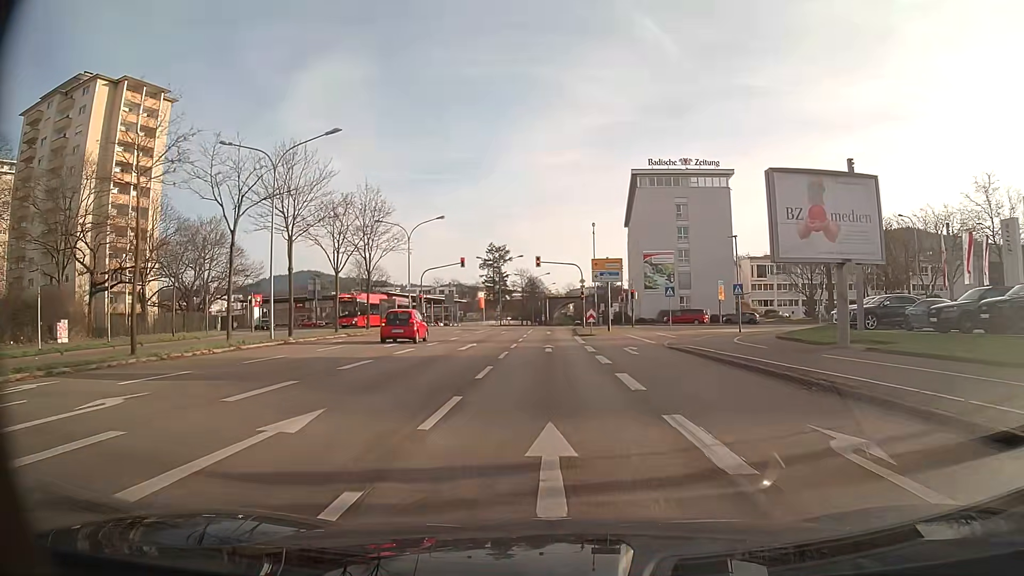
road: primary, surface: asphalt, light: Day
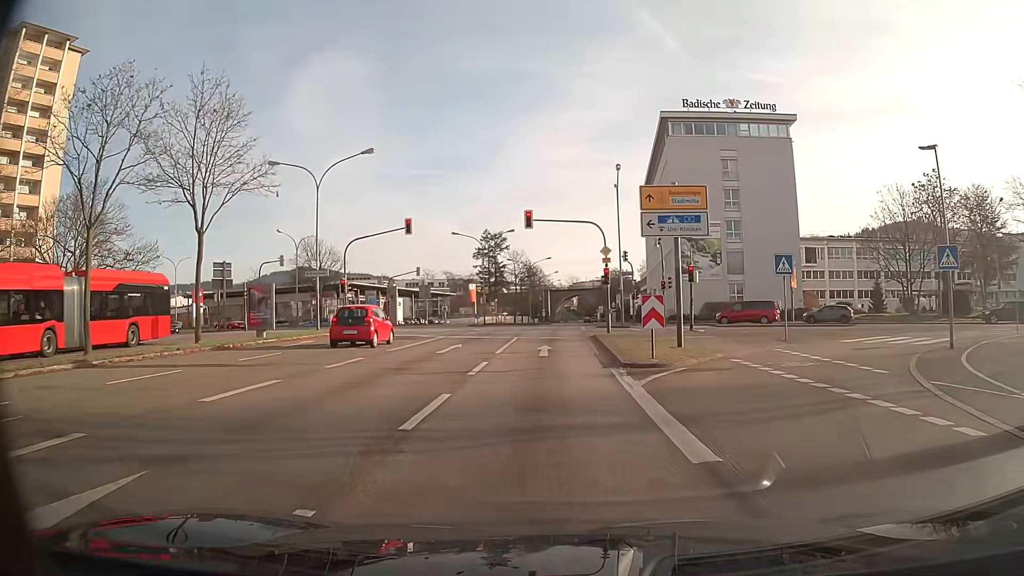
(-0.1, +24.0) m; -1°
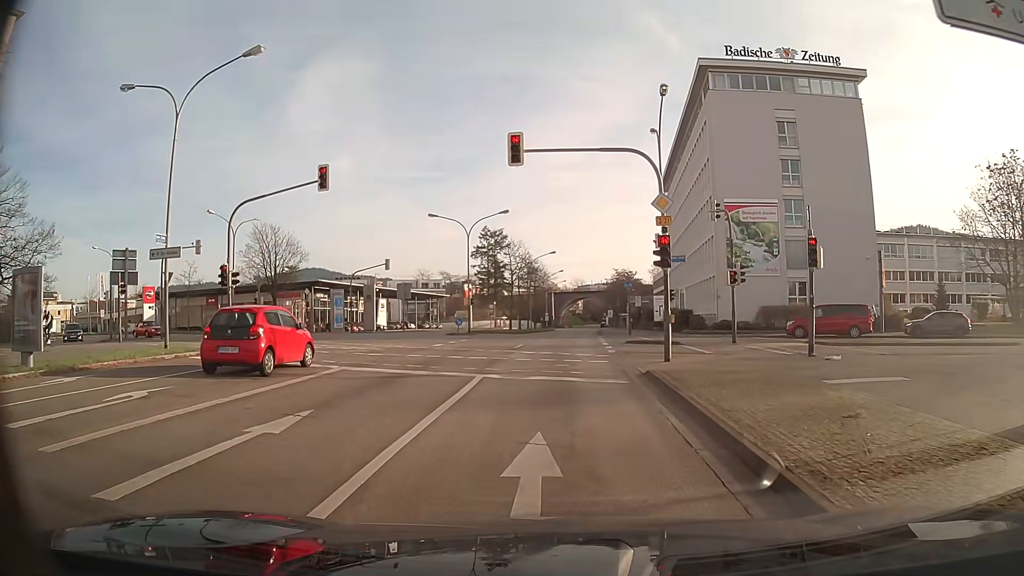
(0.0, +15.4) m; 0°
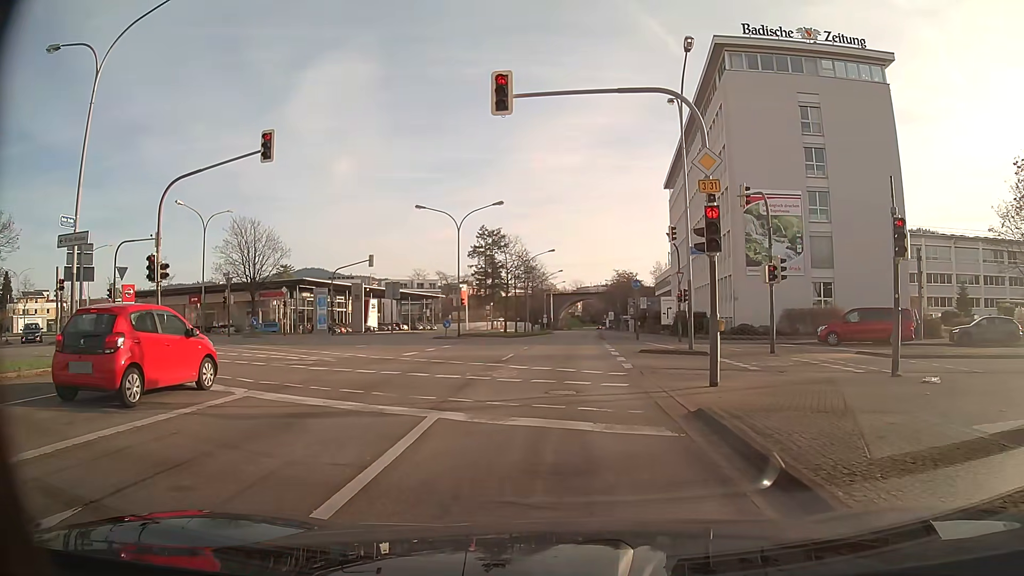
(0.0, +4.9) m; 0°
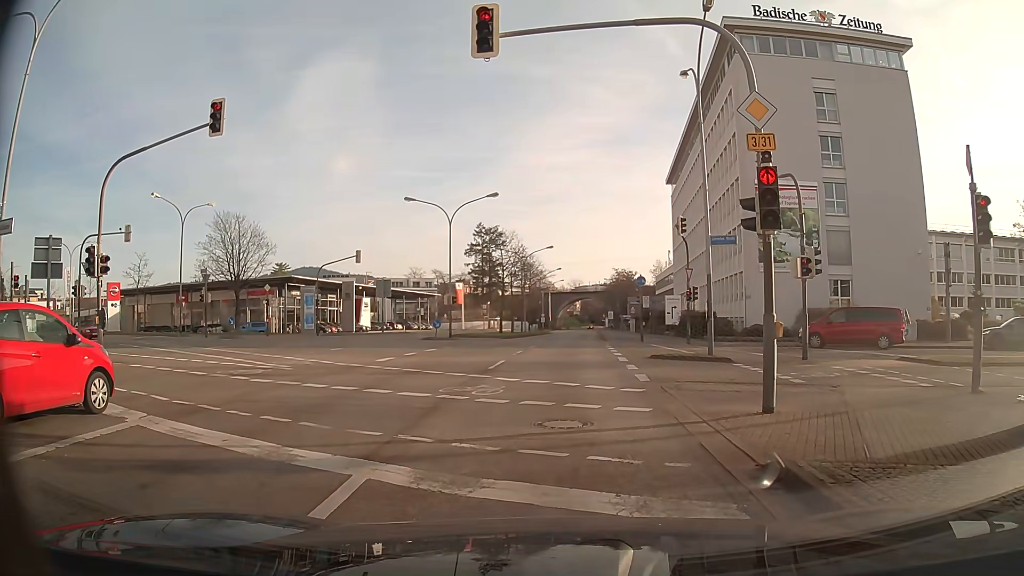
(0.0, +3.0) m; 0°
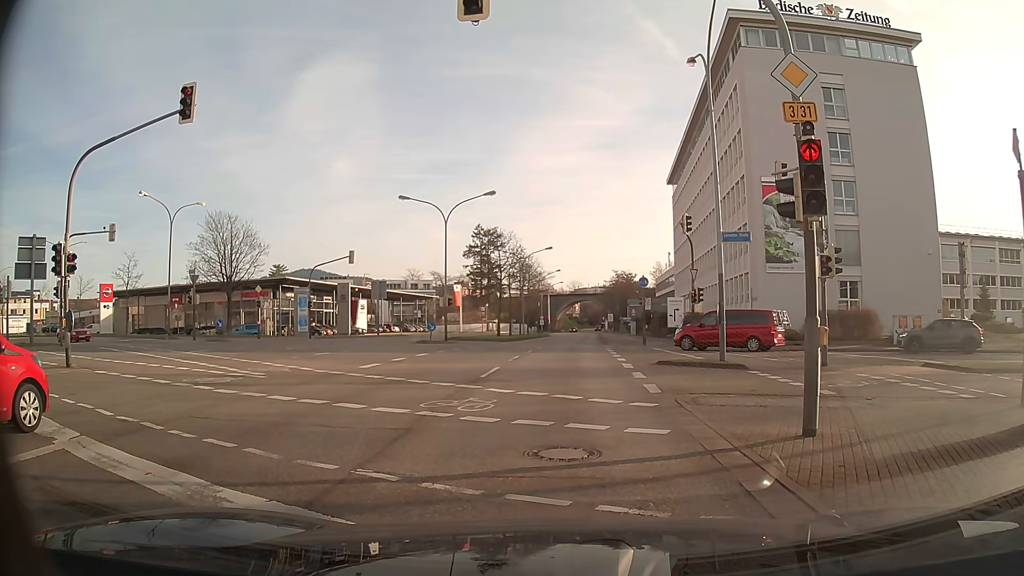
(0.0, +1.4) m; 0°
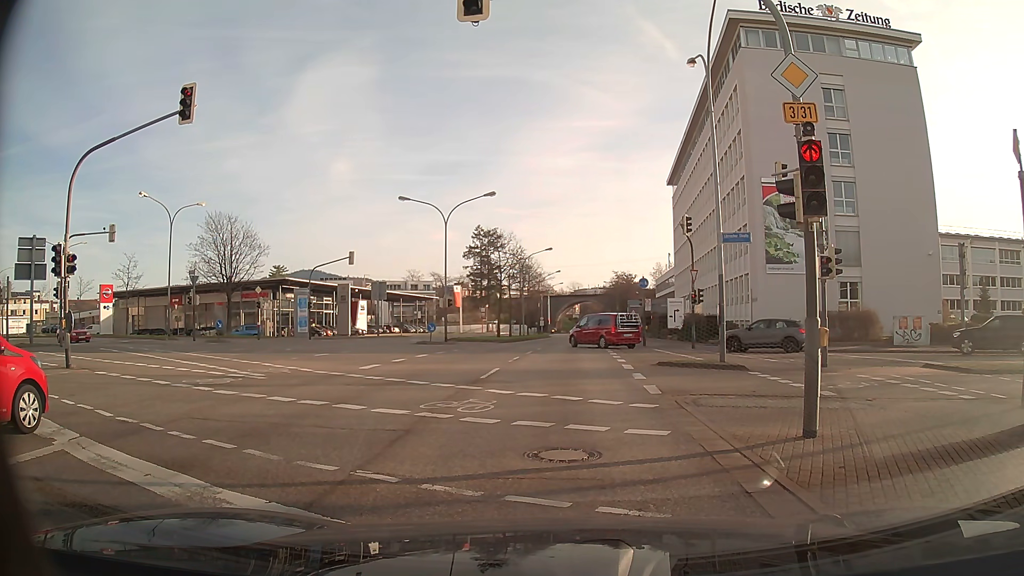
(0.0, +0.1) m; 0°
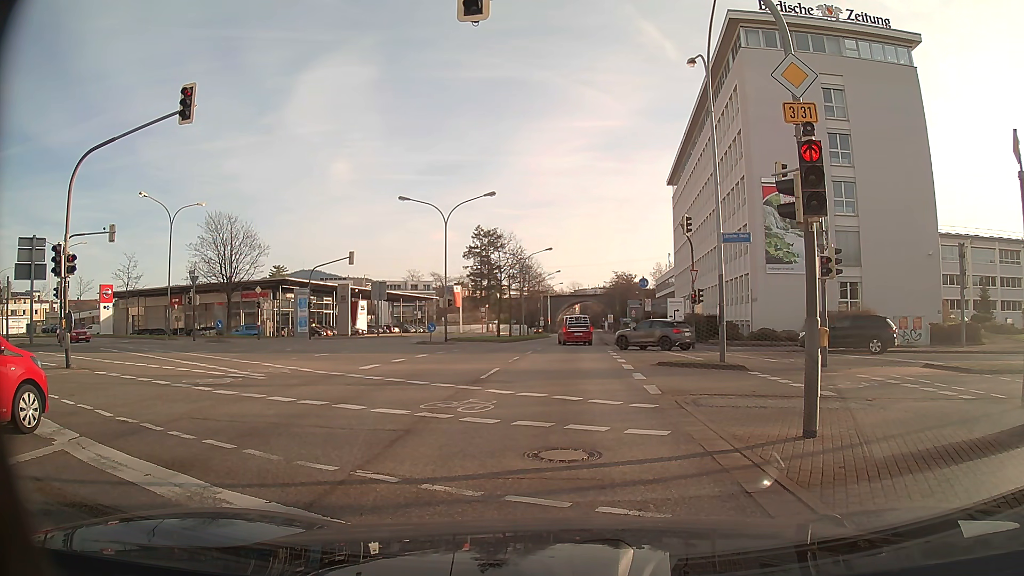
(0.0, 0.0) m; 0°
(0, +10) (0, +20) (+1, +30) (+1, +40) (+2, +50) (+2, +60) (+3, +70) (+4, +80) (+4, +90) (+5, +100) m
